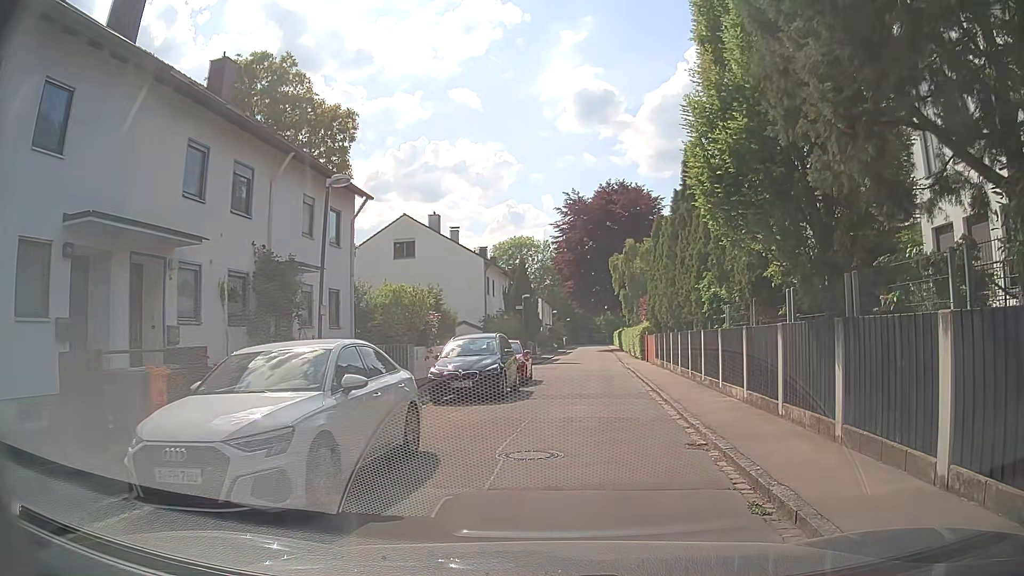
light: Day
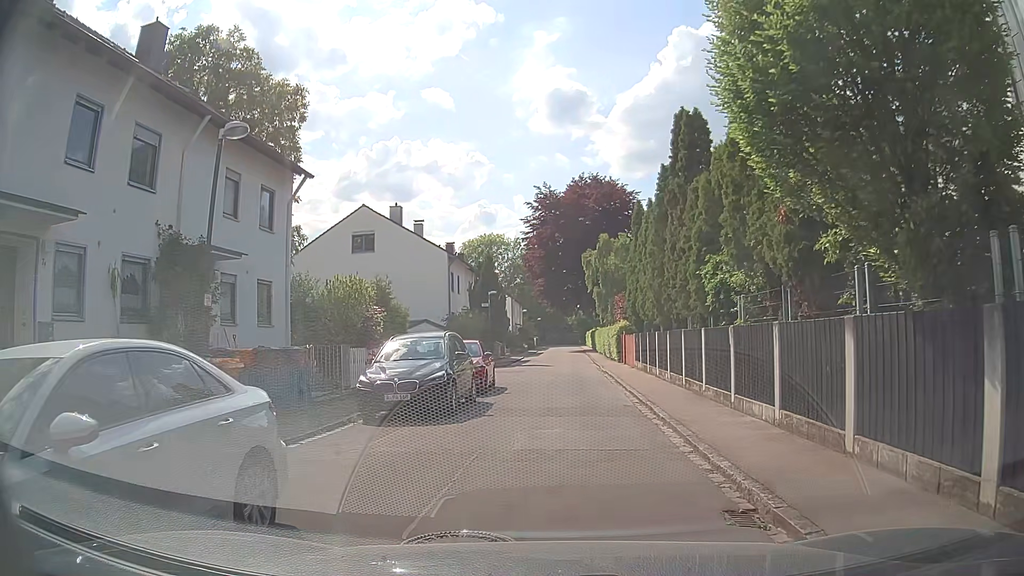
(+0.3, +3.6) m; +5°
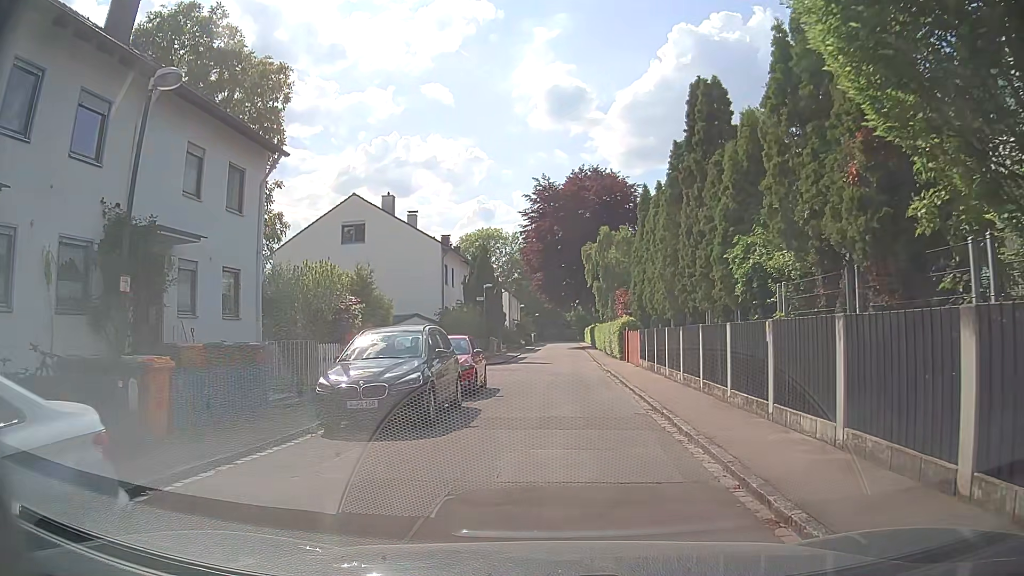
(0.0, +2.2) m; 0°
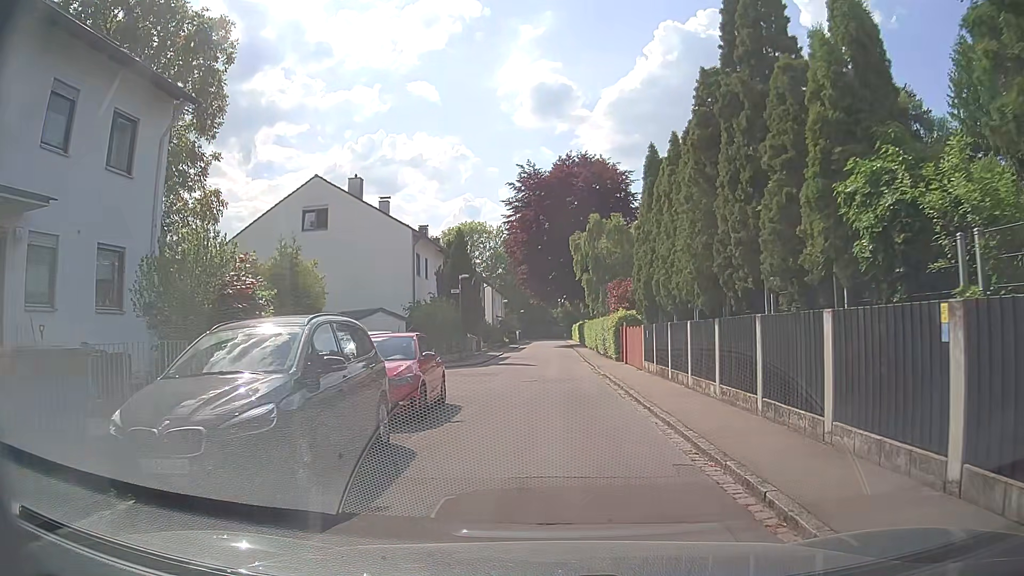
(+0.1, +5.2) m; +3°
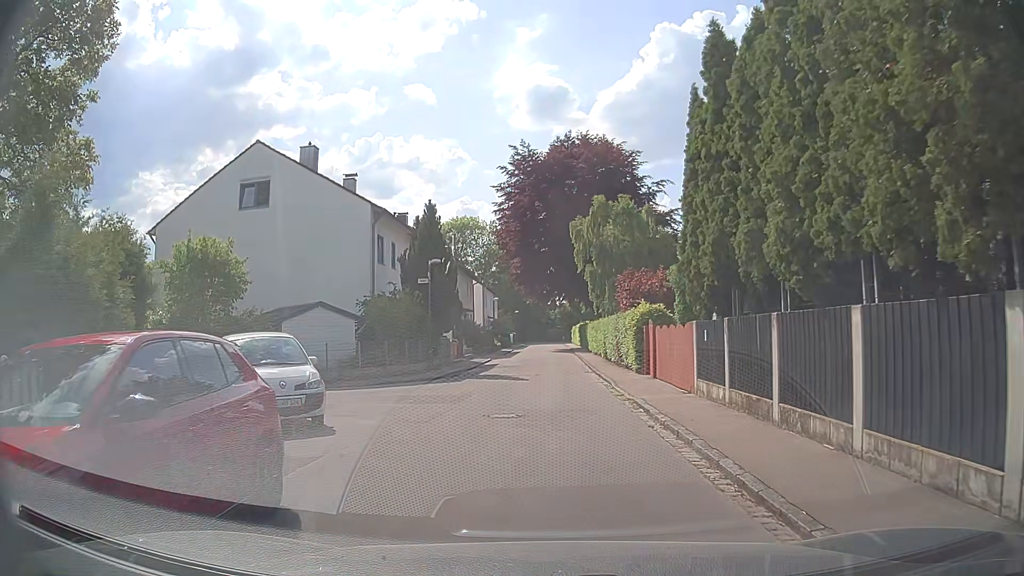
(-0.1, +8.5) m; -2°
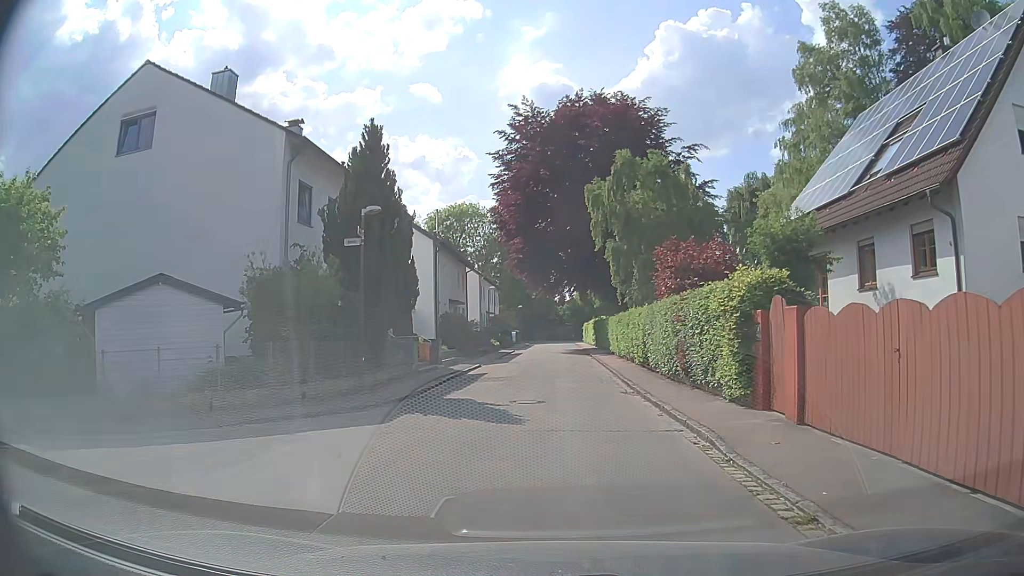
(+0.1, +11.4) m; -2°
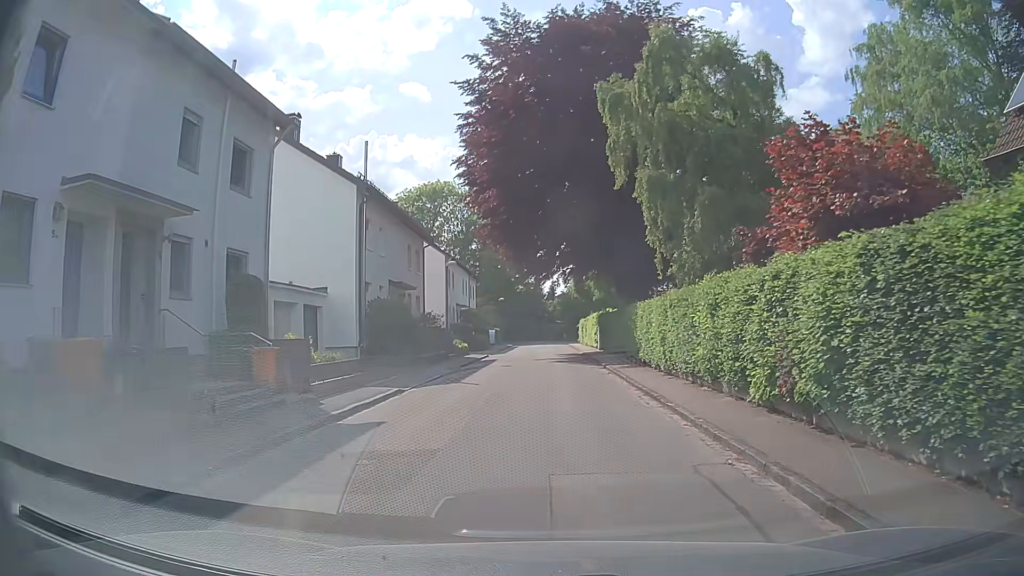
(+0.7, +15.5) m; +3°
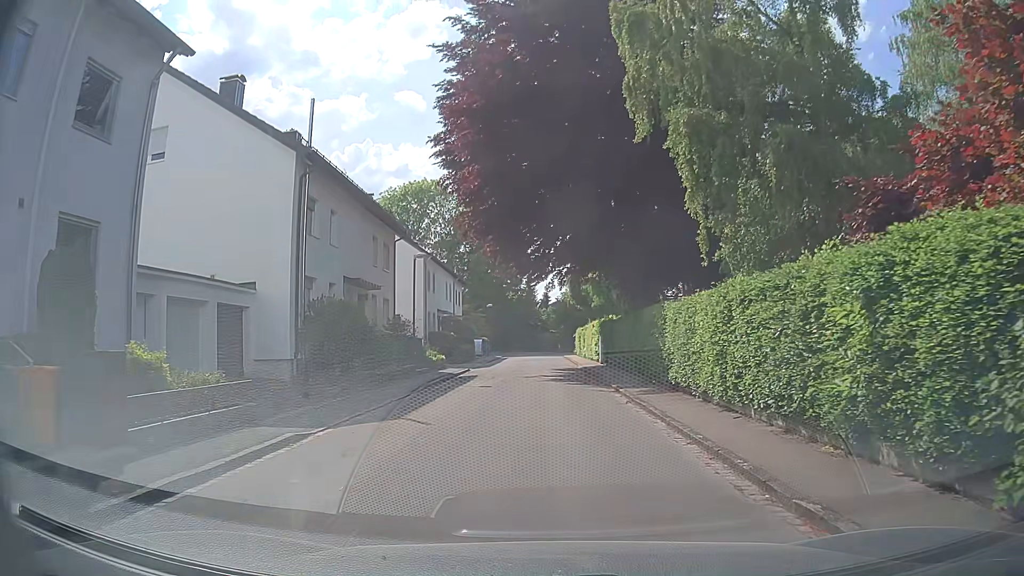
(0.0, +6.5) m; 0°
